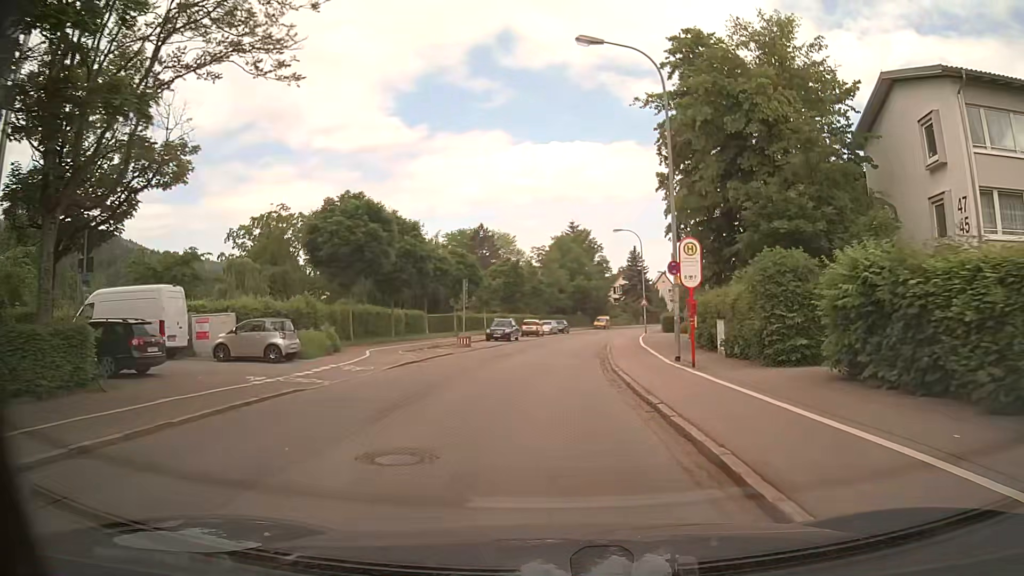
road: tertiary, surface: asphalt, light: Day
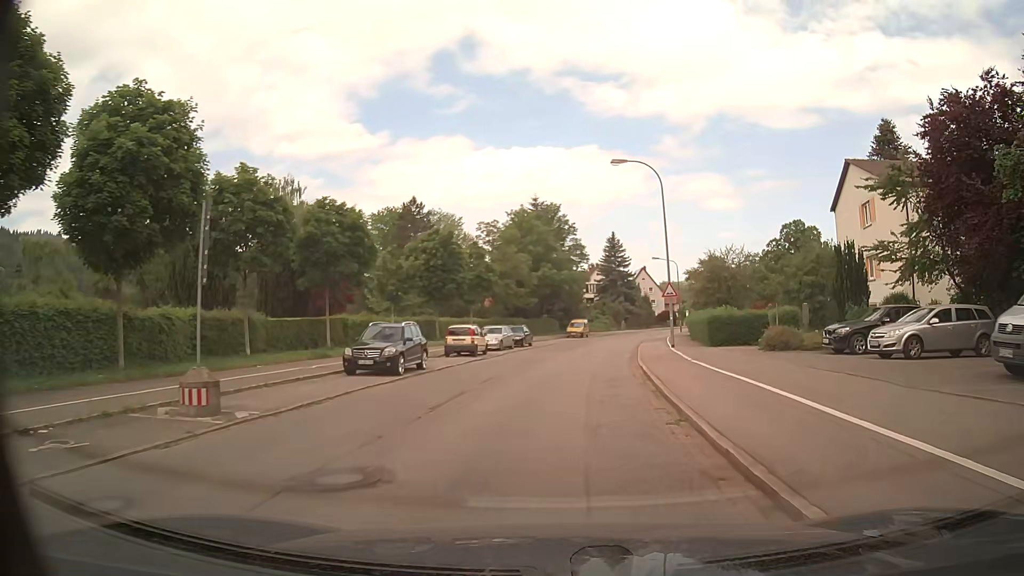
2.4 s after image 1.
(+0.5, +26.8) m; +3°
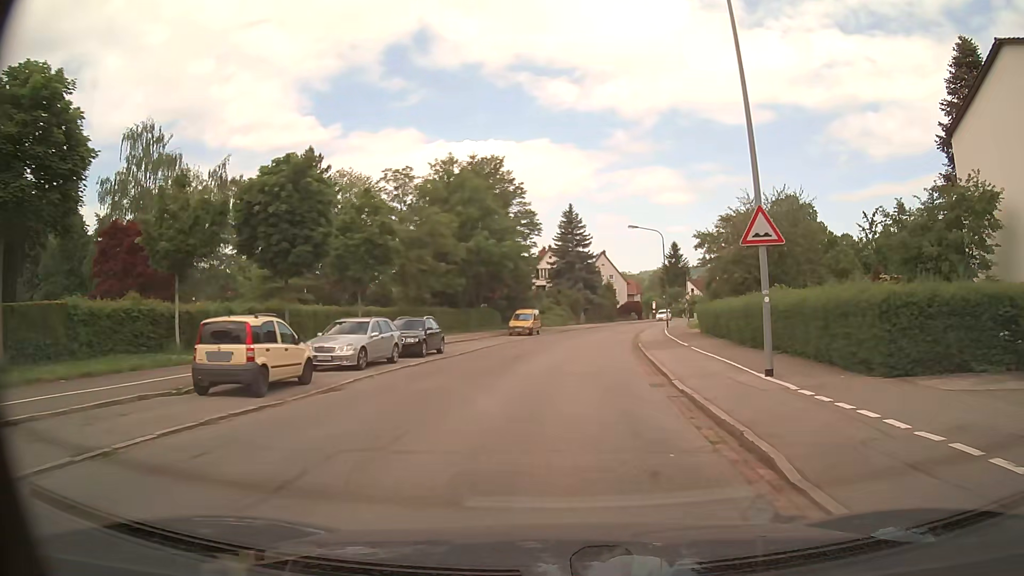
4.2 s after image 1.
(+0.9, +20.1) m; +5°
(0, +10) (+1, +20) (+2, +30) (+3, +40) (+4, +50) (+6, +60) (+8, +69) (+11, +79) (+14, +89) (+17, +98) m
